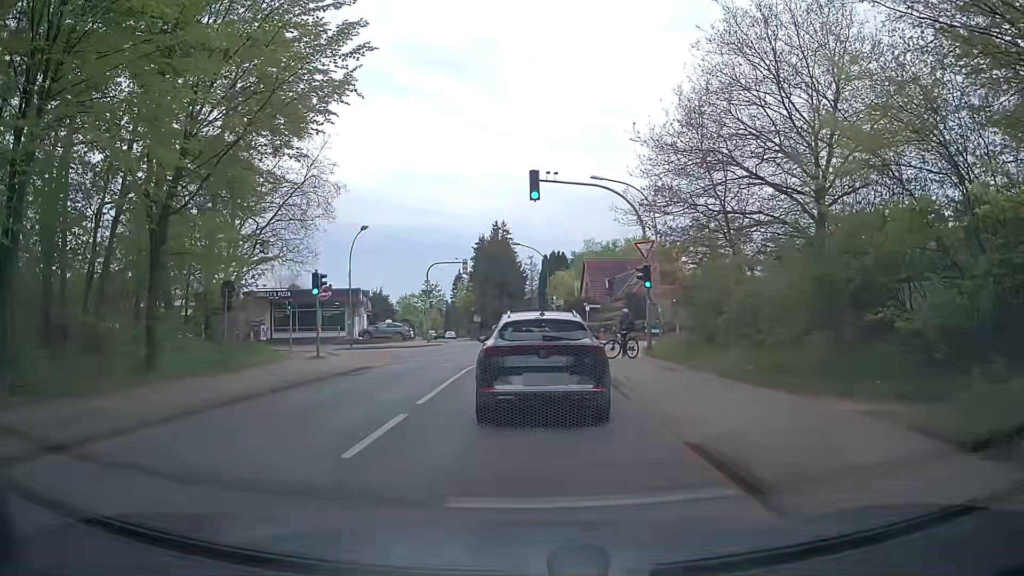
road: unclassified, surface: asphalt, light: Day
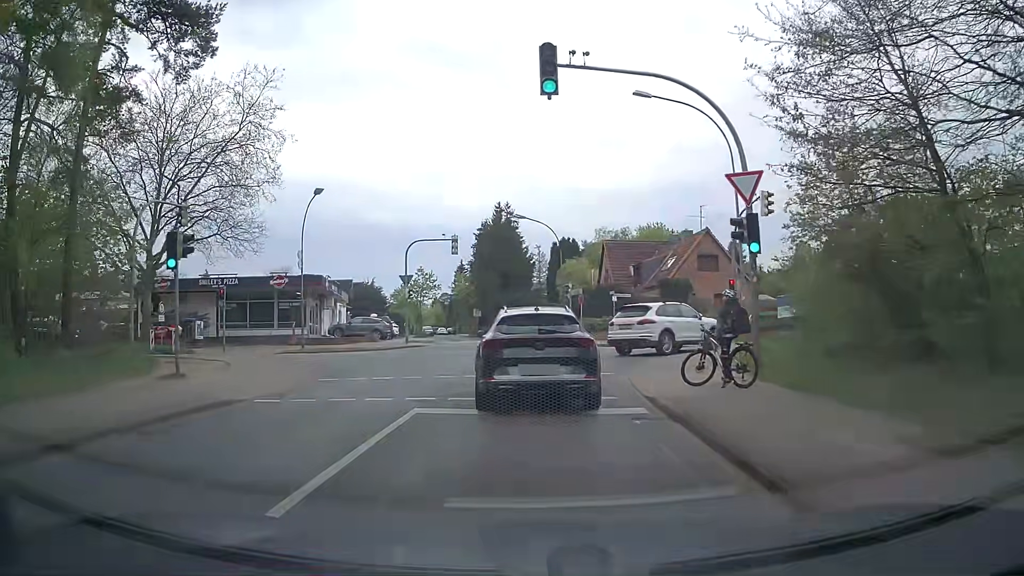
(-0.2, +11.7) m; -2°
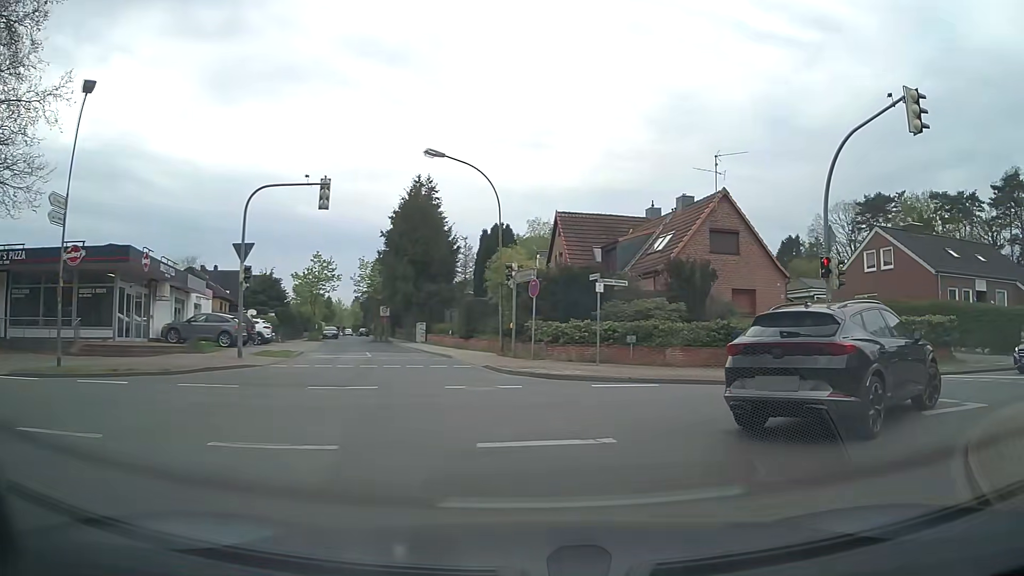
(+0.1, +16.1) m; +5°
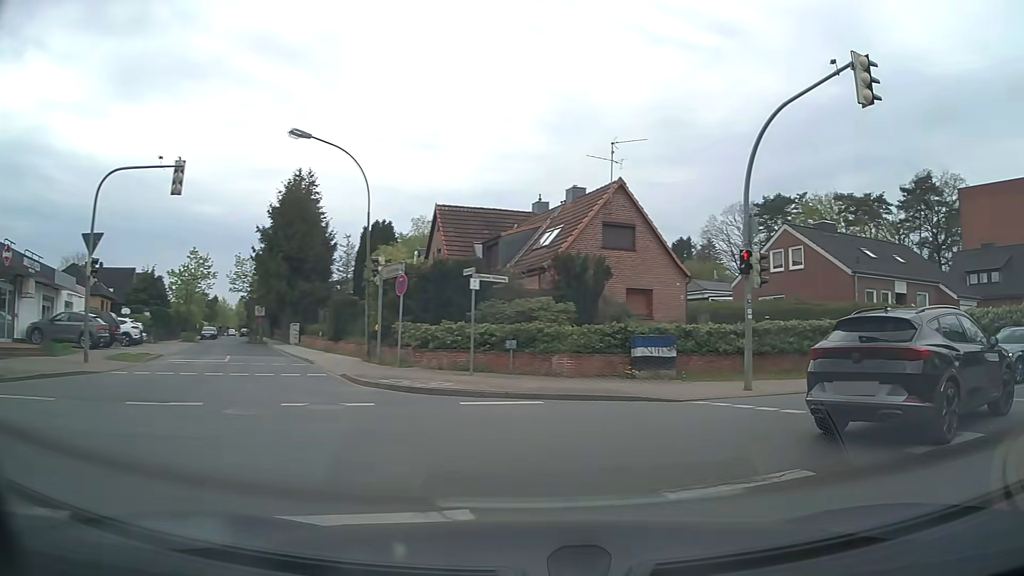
(+0.3, +2.8) m; +11°
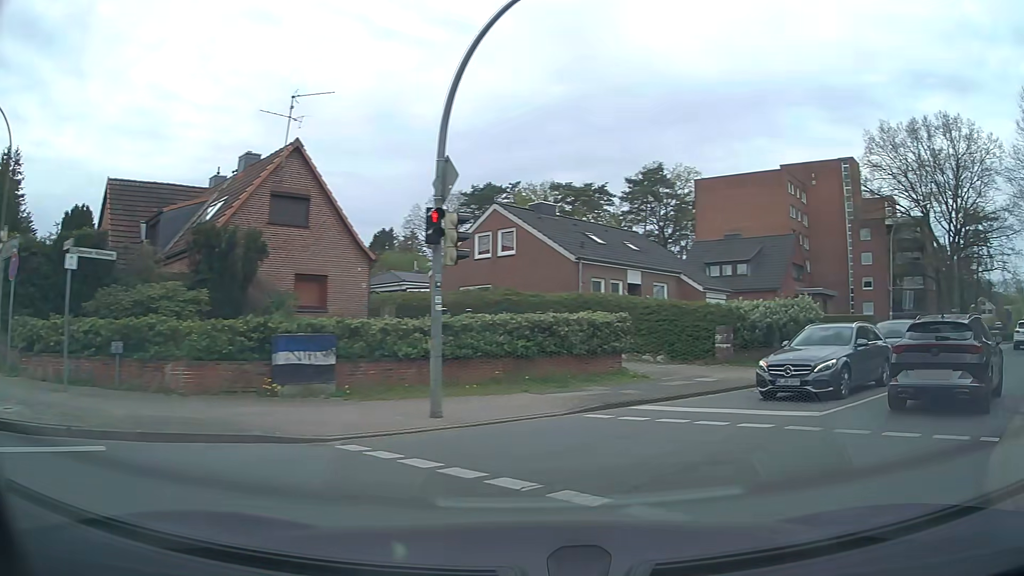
(+1.0, +5.0) m; +25°
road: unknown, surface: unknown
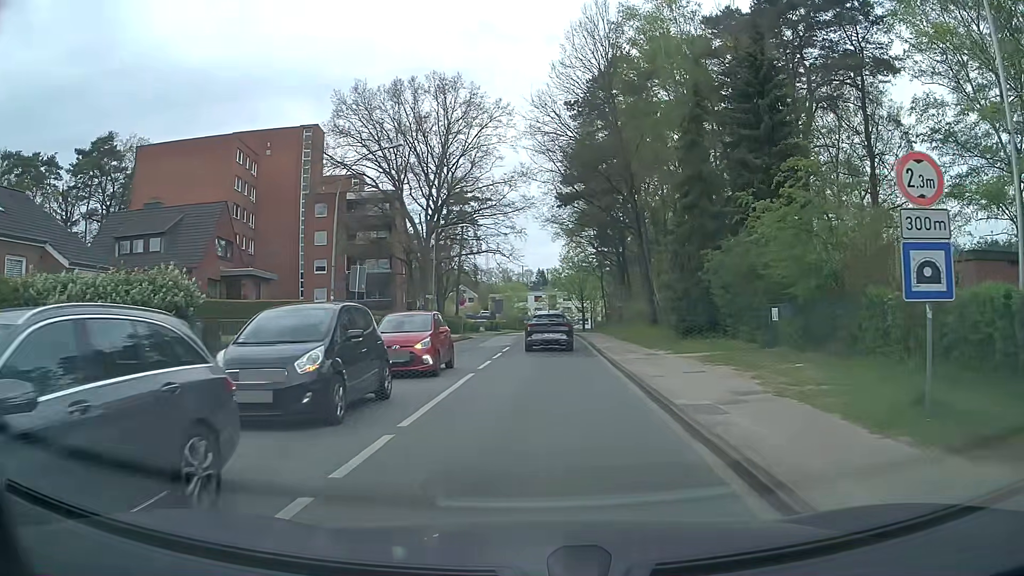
(+5.4, +9.9) m; +45°
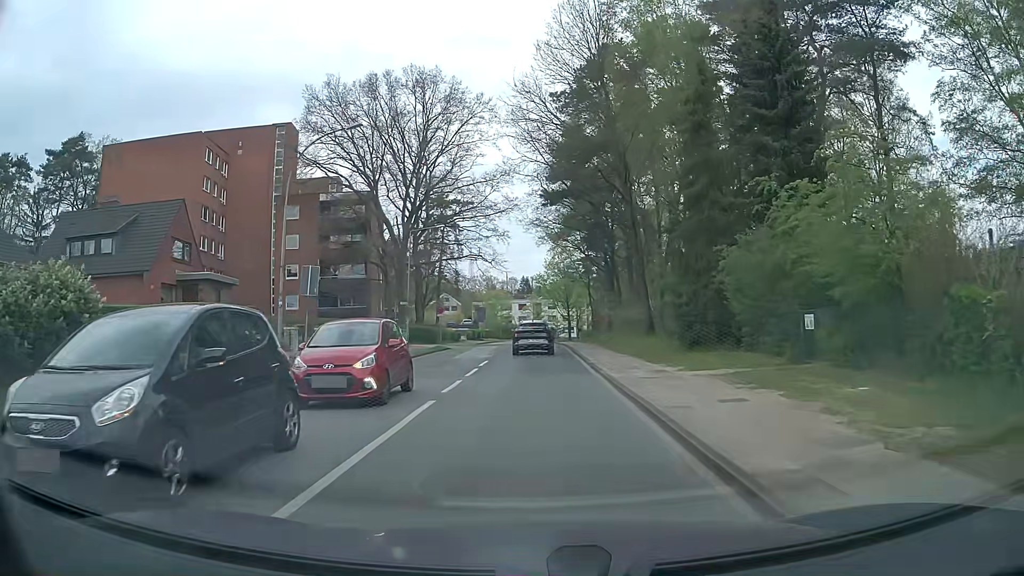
(+0.1, +4.0) m; +1°
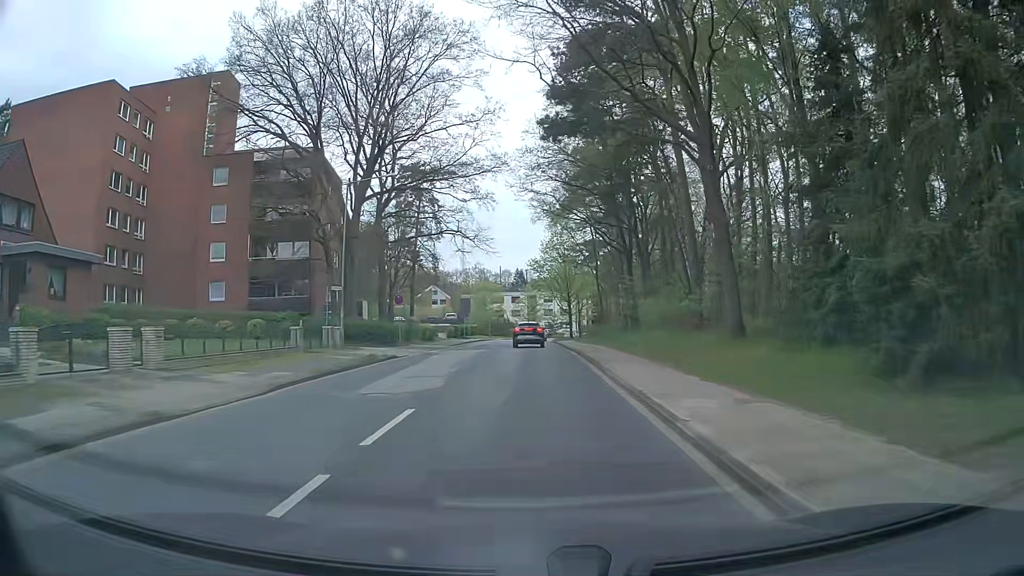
(+0.2, +15.4) m; +1°
(0, +10) (0, +20) (0, +30) (0, +40) (0, +50) (0, +60) (0, +70) (+1, +80) (+2, +90) (+4, +100) m
